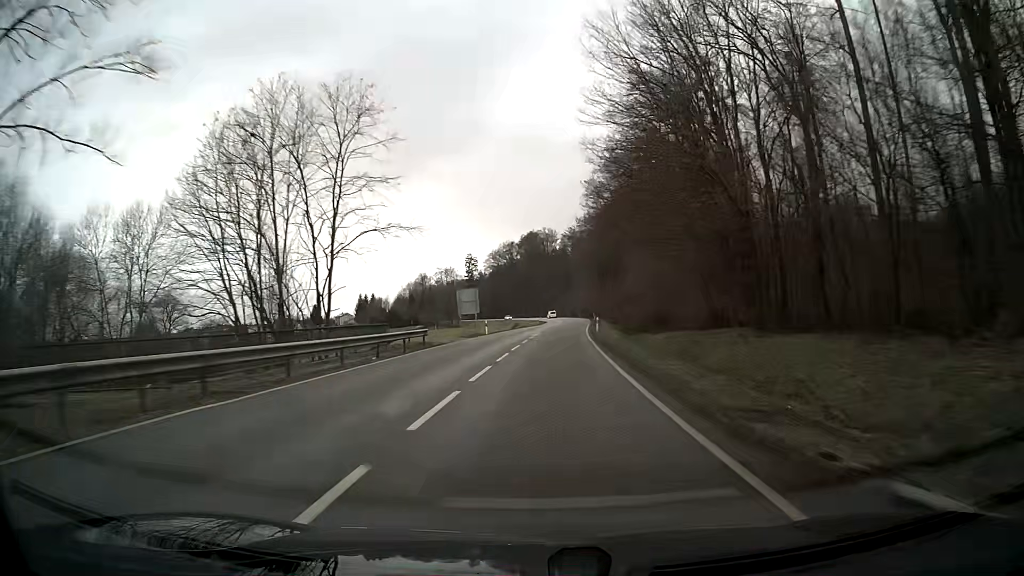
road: secondary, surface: asphalt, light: Day
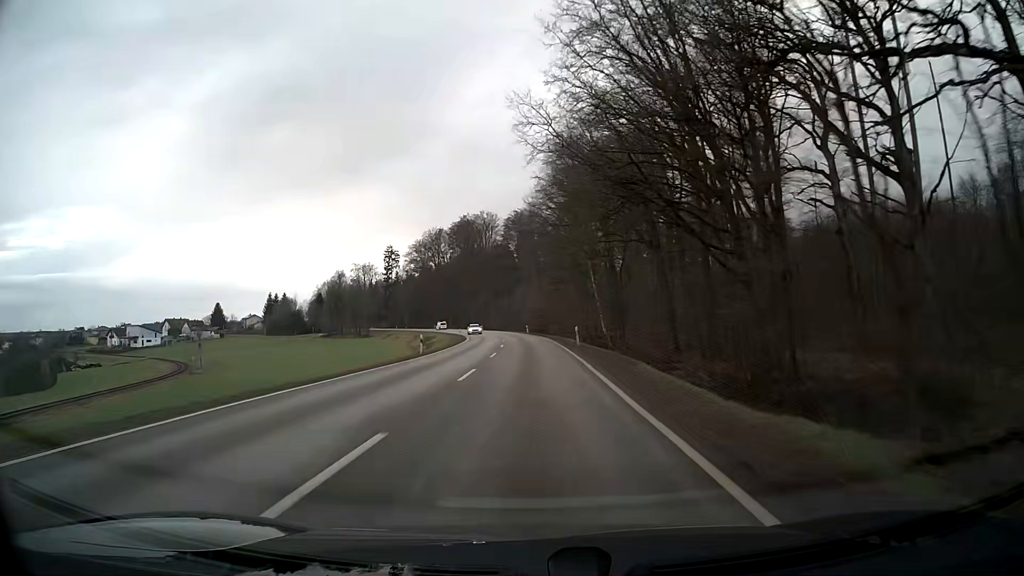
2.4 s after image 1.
(+3.1, +63.8) m; +4°
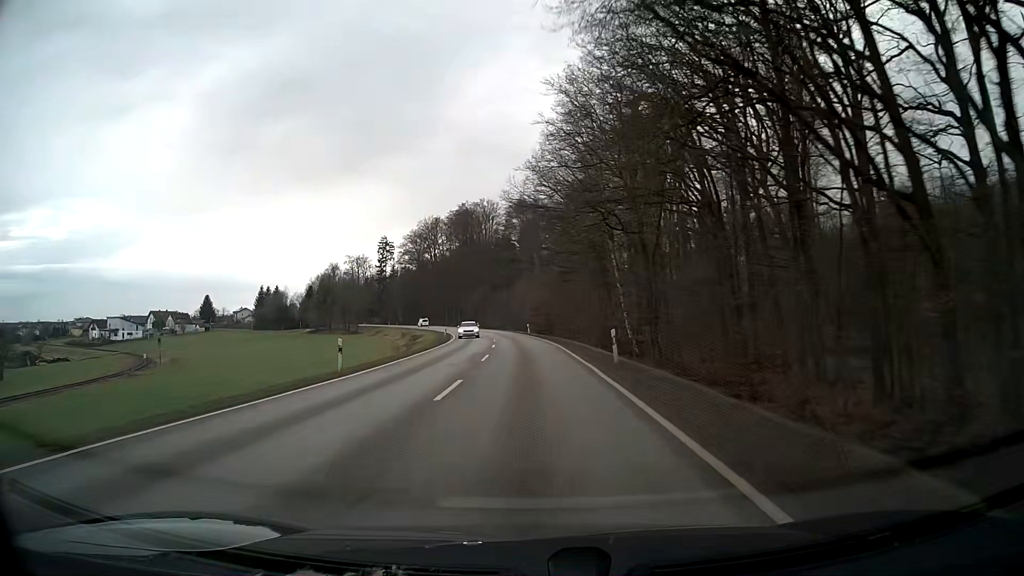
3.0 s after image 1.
(0.0, +16.0) m; 0°
